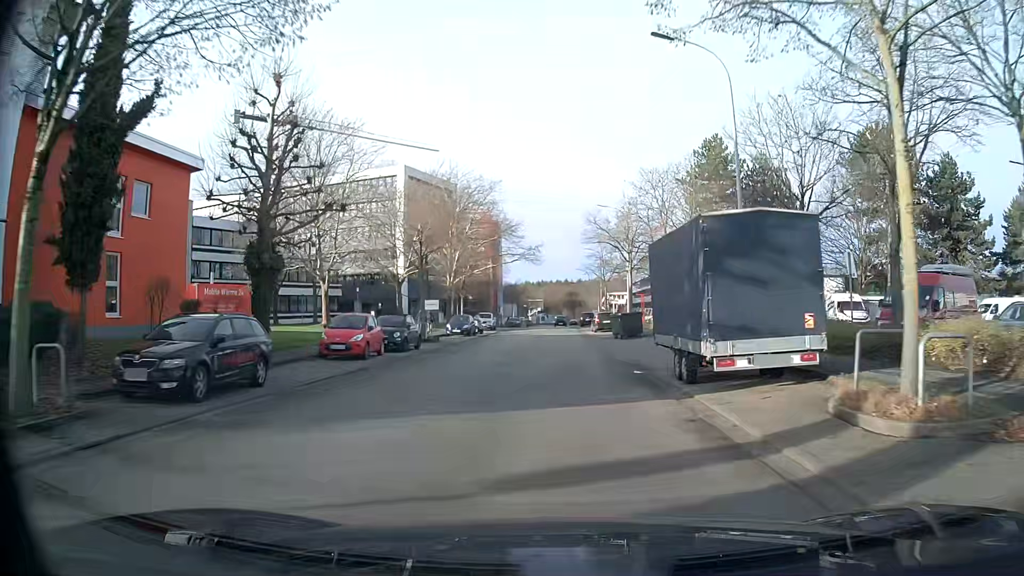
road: tertiary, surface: asphalt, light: Day
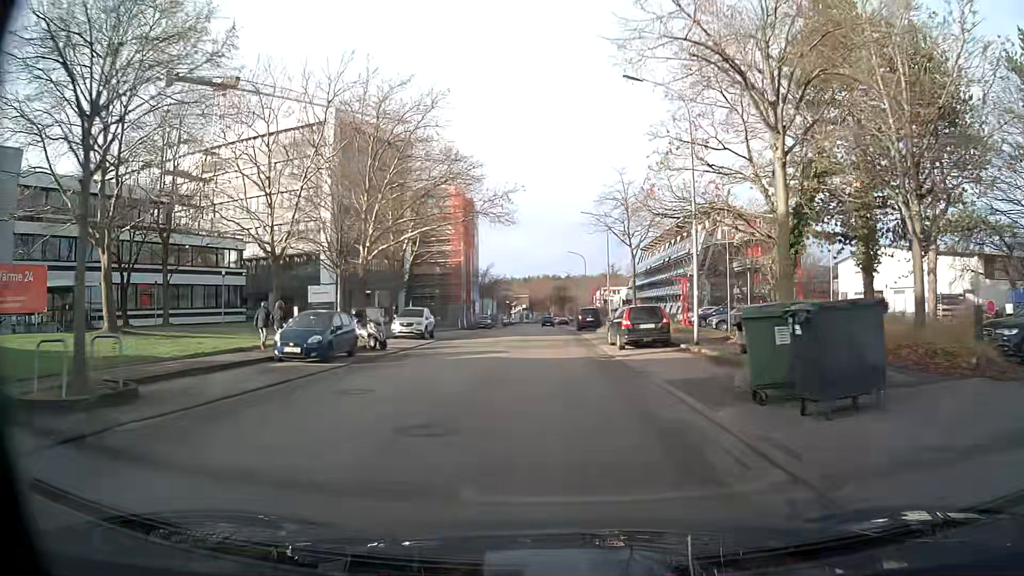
(+0.2, +27.3) m; +1°
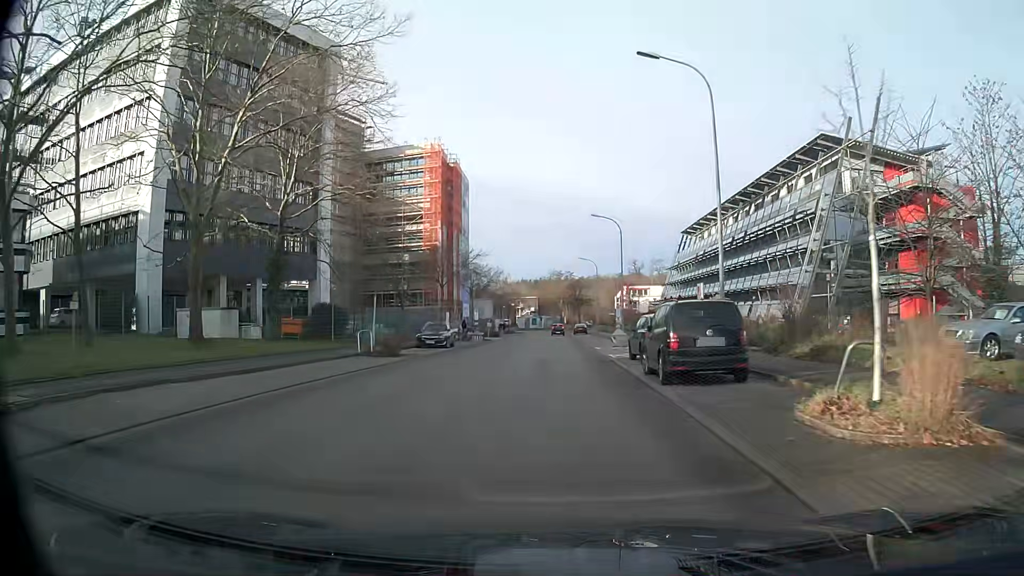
(-0.4, +34.6) m; -1°
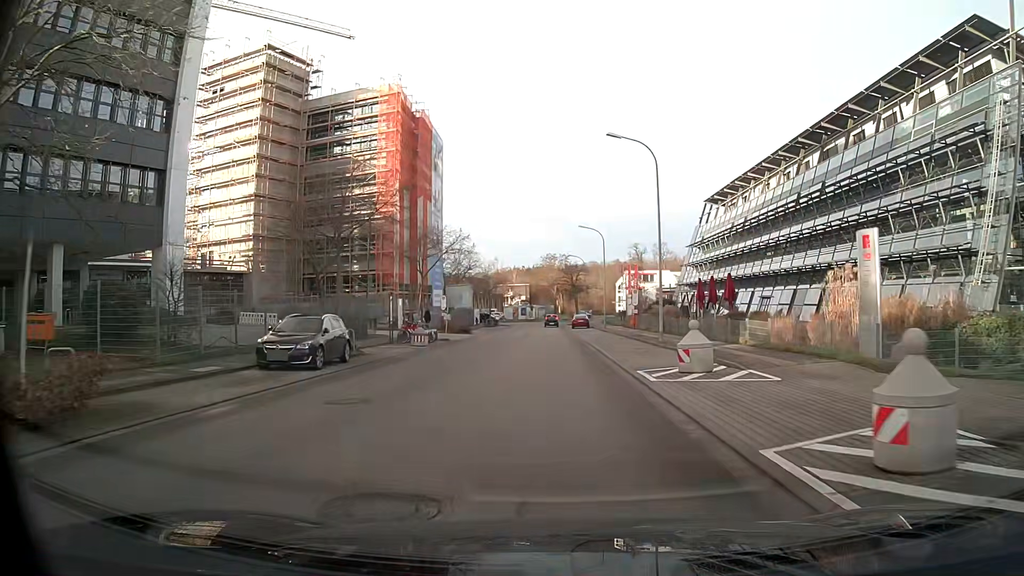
(+0.1, +20.5) m; 0°
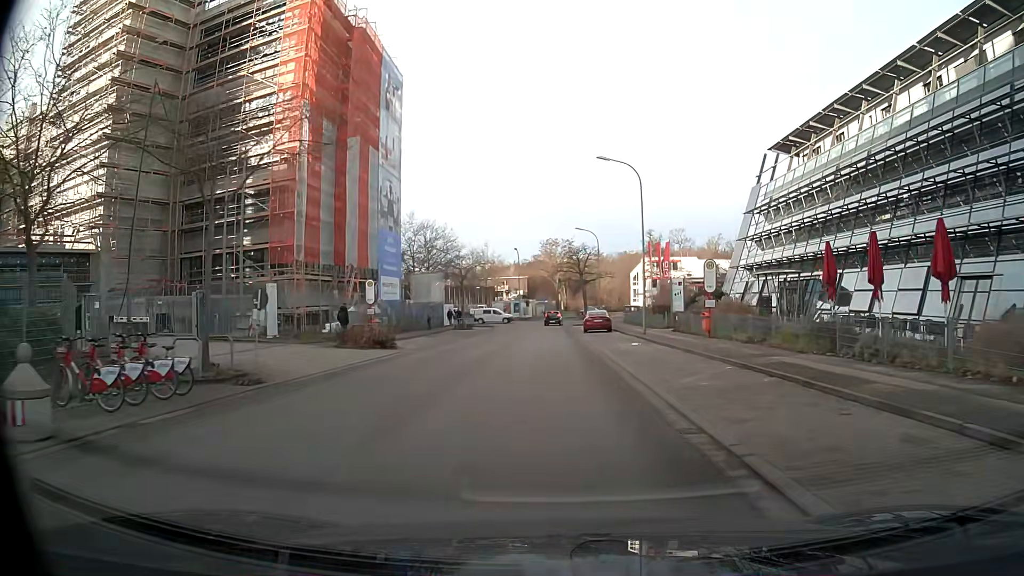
(0.0, +25.8) m; 0°
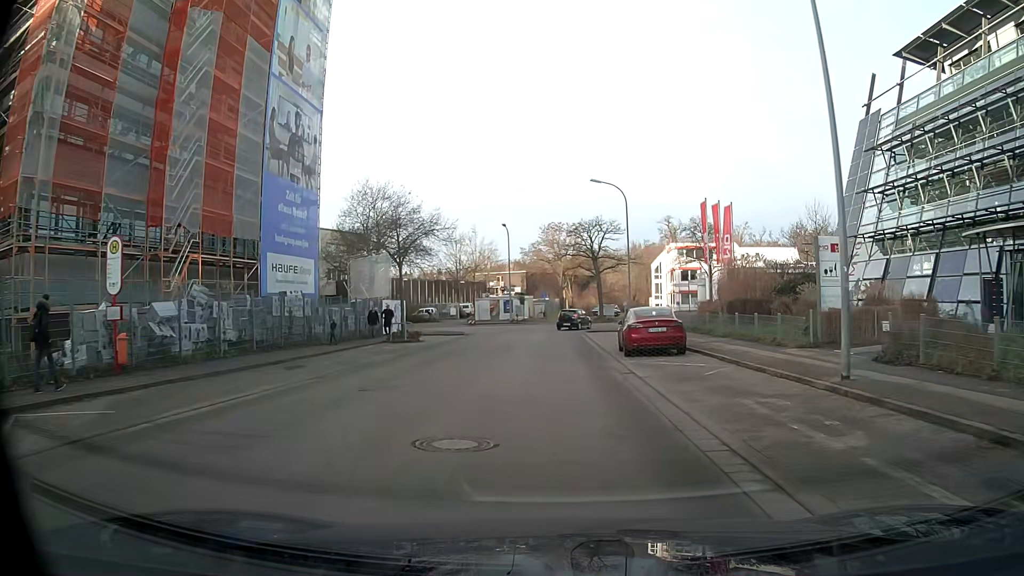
(0.0, +24.0) m; 0°
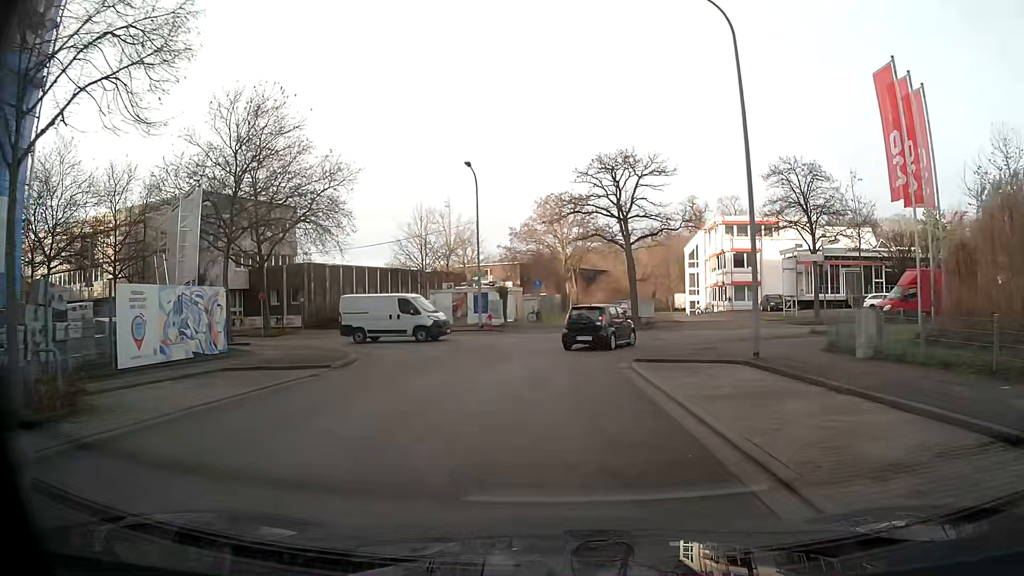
(-0.1, +26.1) m; 0°
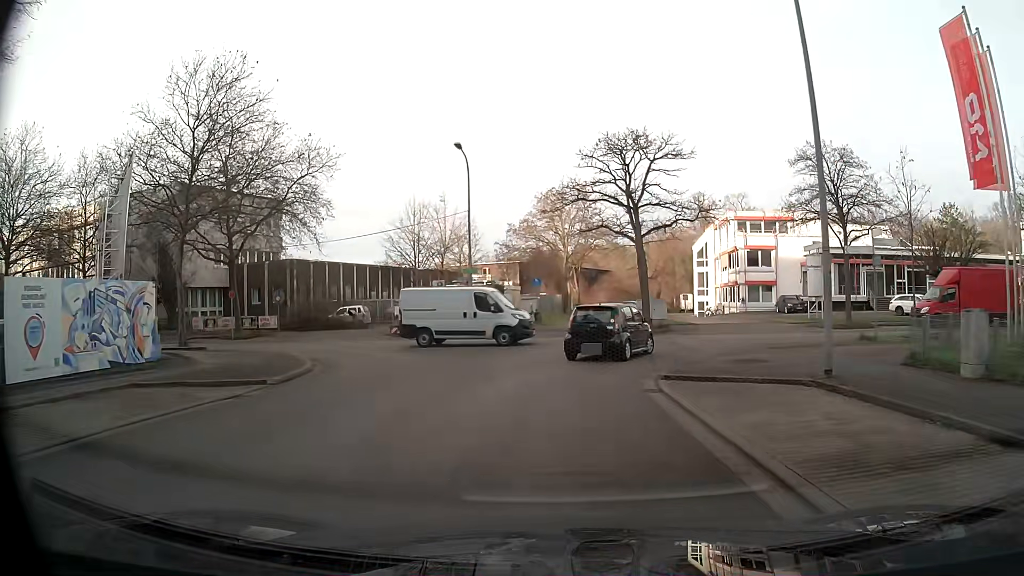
(0.0, +4.2) m; 0°
(0, +10) (+2, +20) (+11, +24) (+21, +24) (+31, +23) (+41, +23) (+51, +23) (+61, +24) (+71, +24) (+81, +24) m
